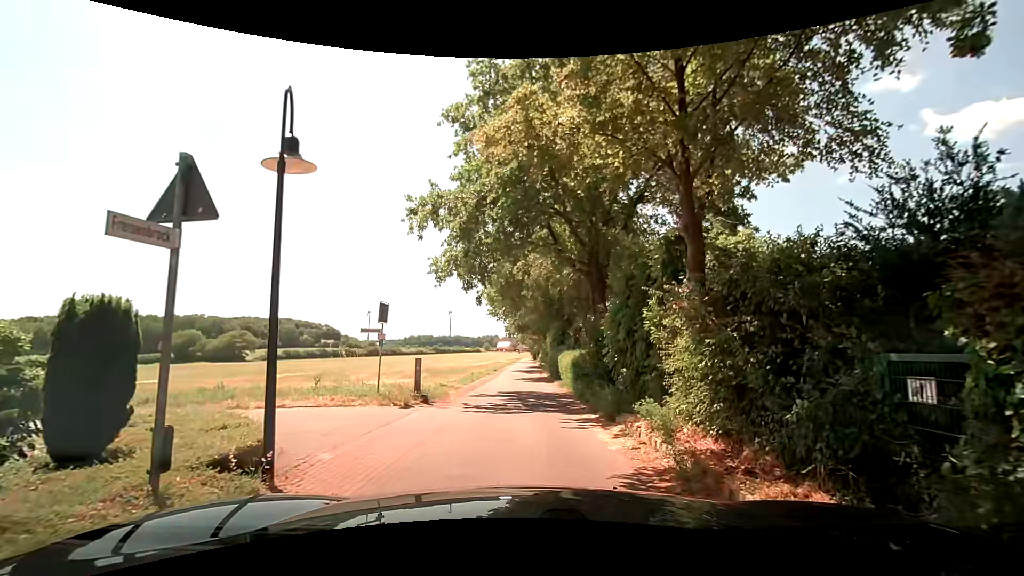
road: residential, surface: paving_stones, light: Day
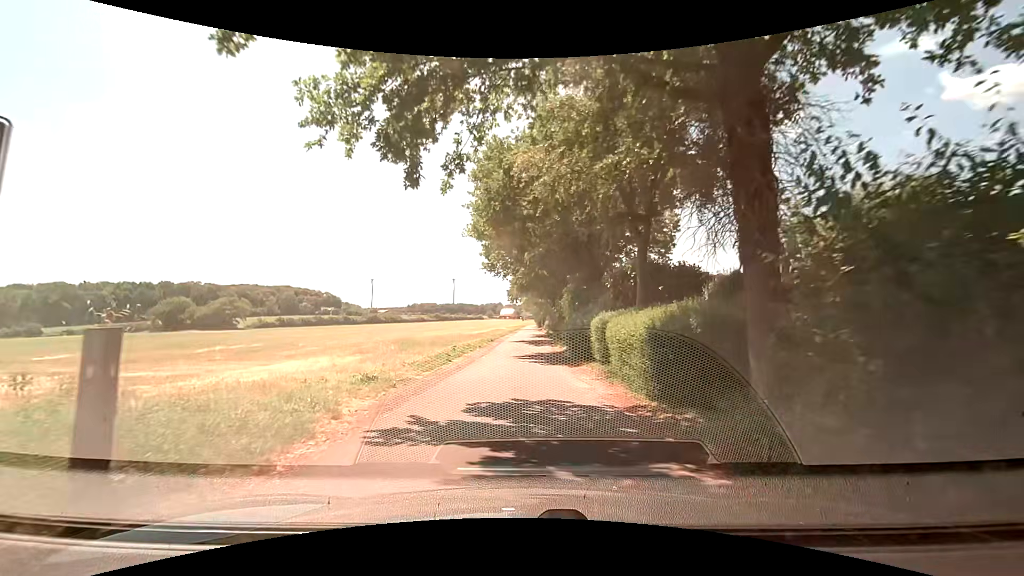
(0.0, +12.6) m; +1°
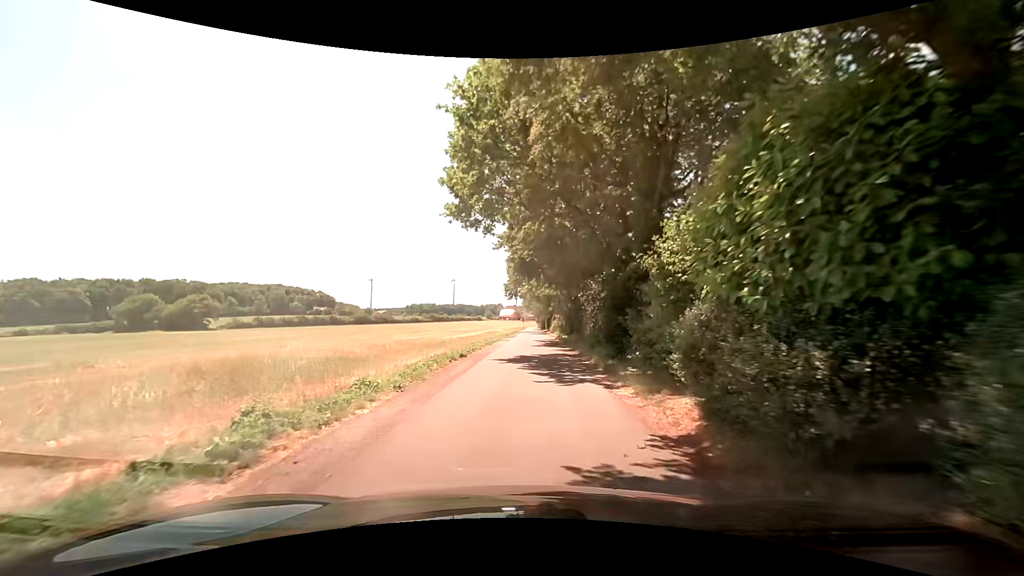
(-0.5, +20.6) m; -1°
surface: asphalt
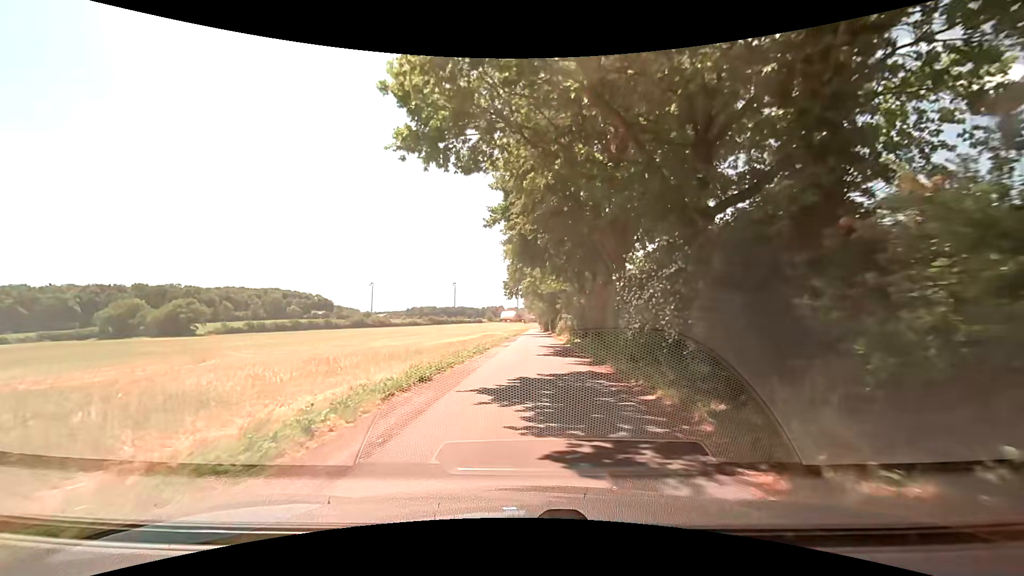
(-0.1, +8.8) m; -1°
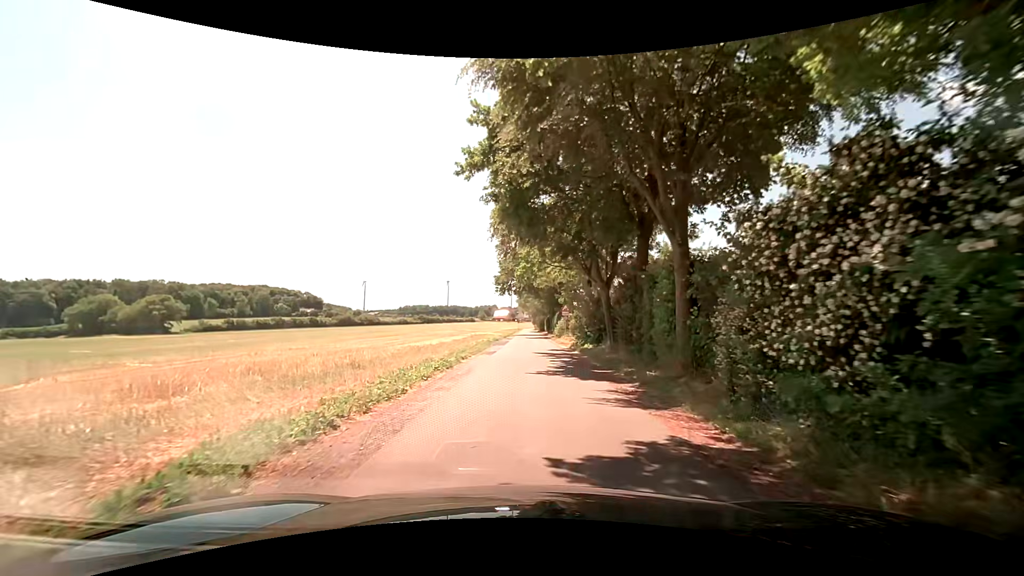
(0.0, +8.8) m; +1°
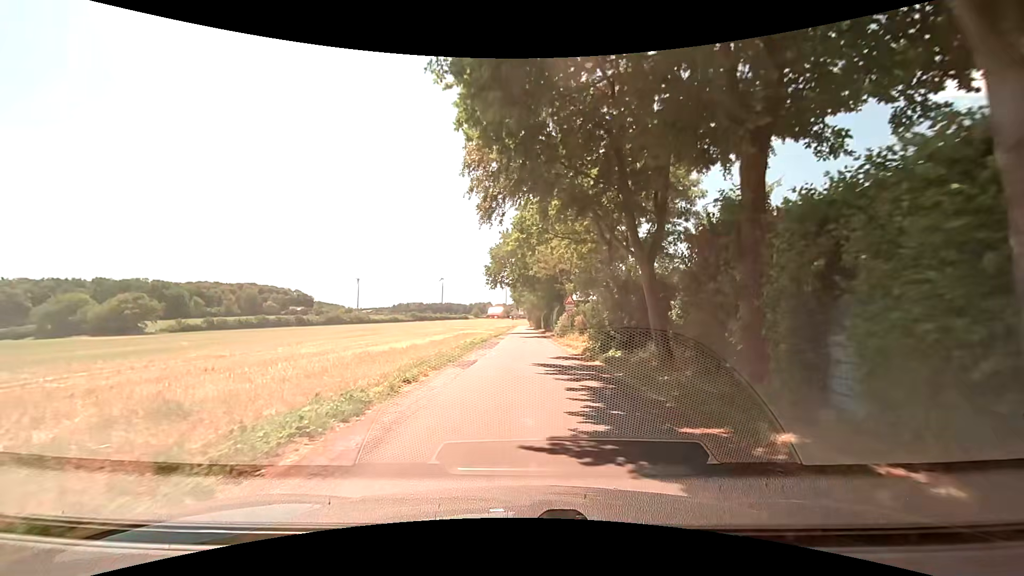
(0.0, +8.8) m; +2°
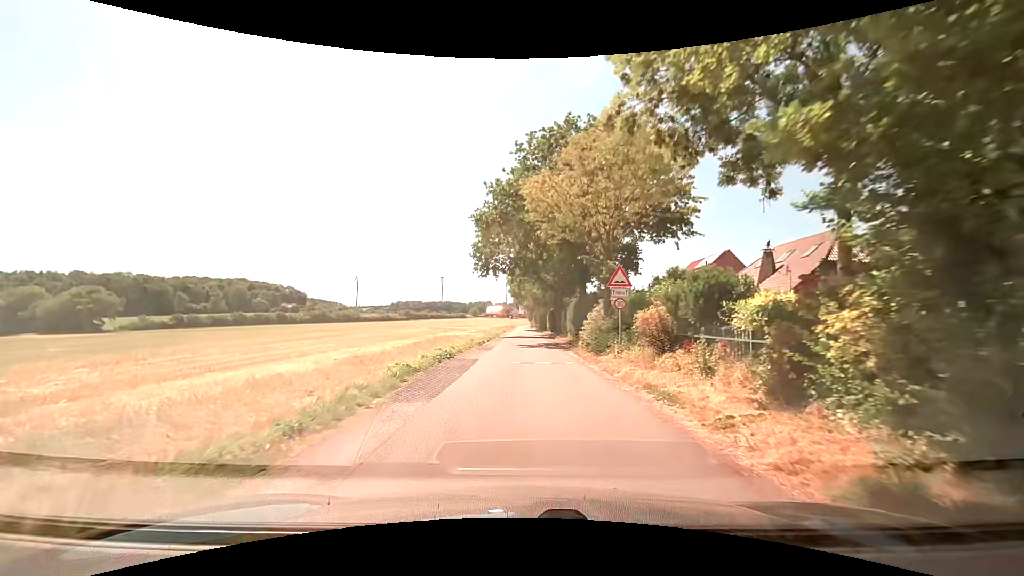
(-0.5, +17.6) m; -2°
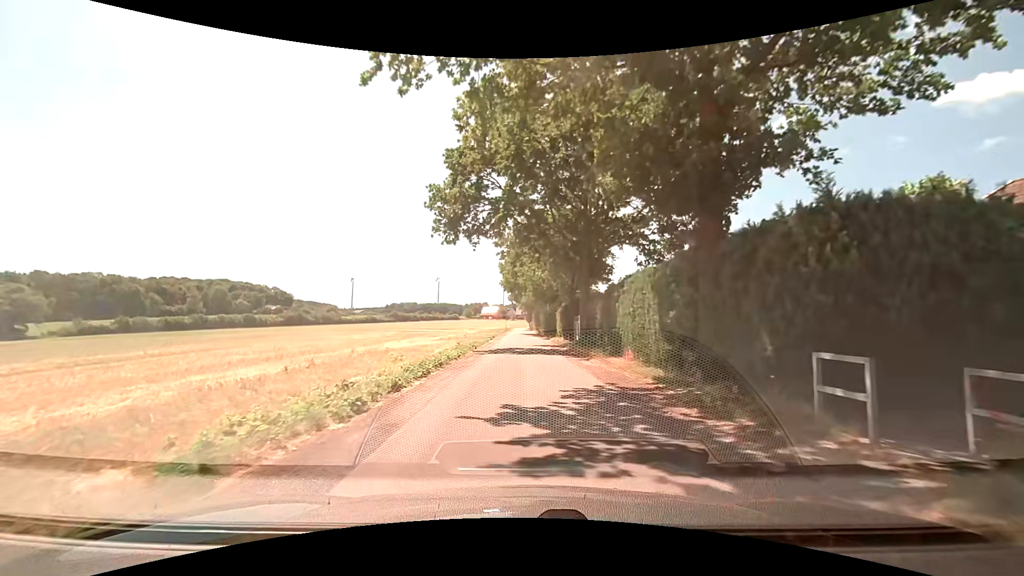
(+0.1, +22.4) m; +1°
(0, +10) (0, +20) (0, +30) (0, +40) (0, +50) (0, +60) (0, +70) (0, +80) (0, +90) (0, +100) m
